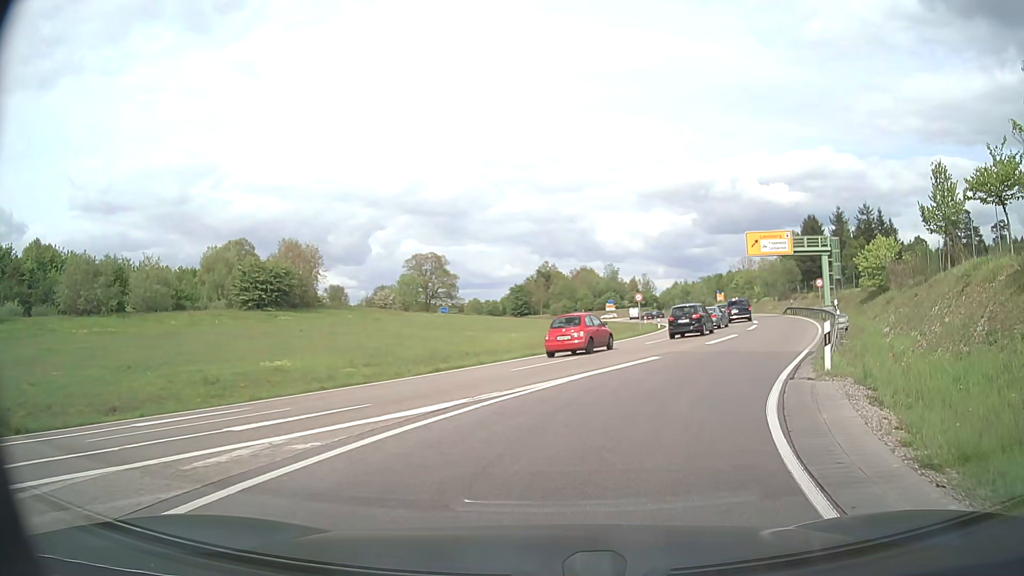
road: primary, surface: asphalt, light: Day
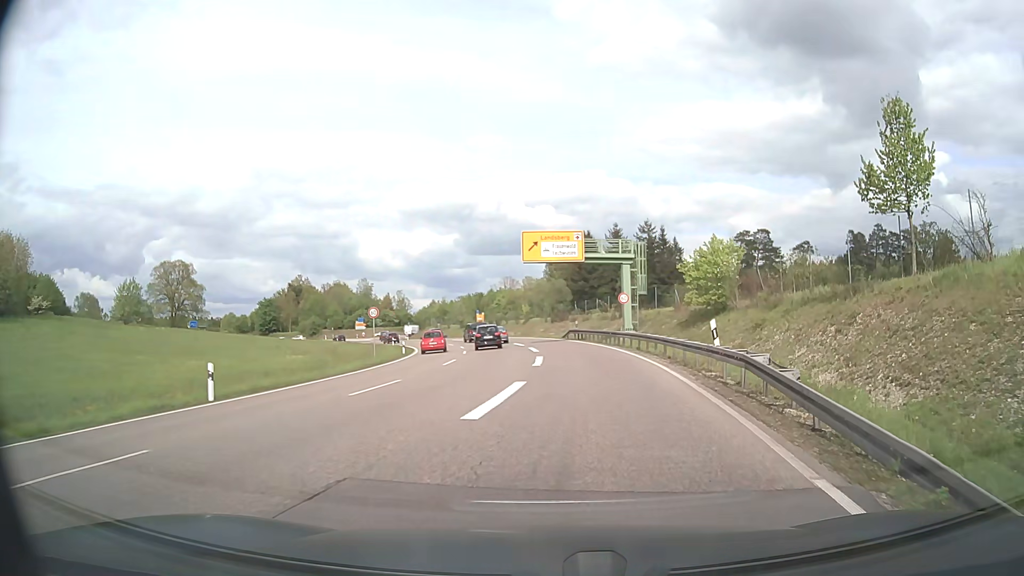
(+2.6, +13.9) m; +19°
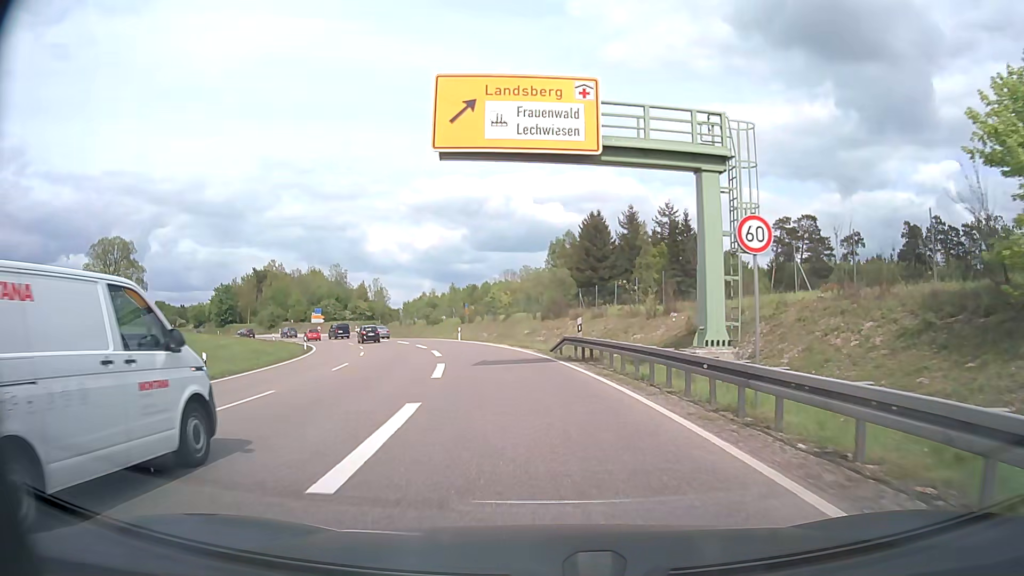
(+1.7, +28.6) m; 0°
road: trunk
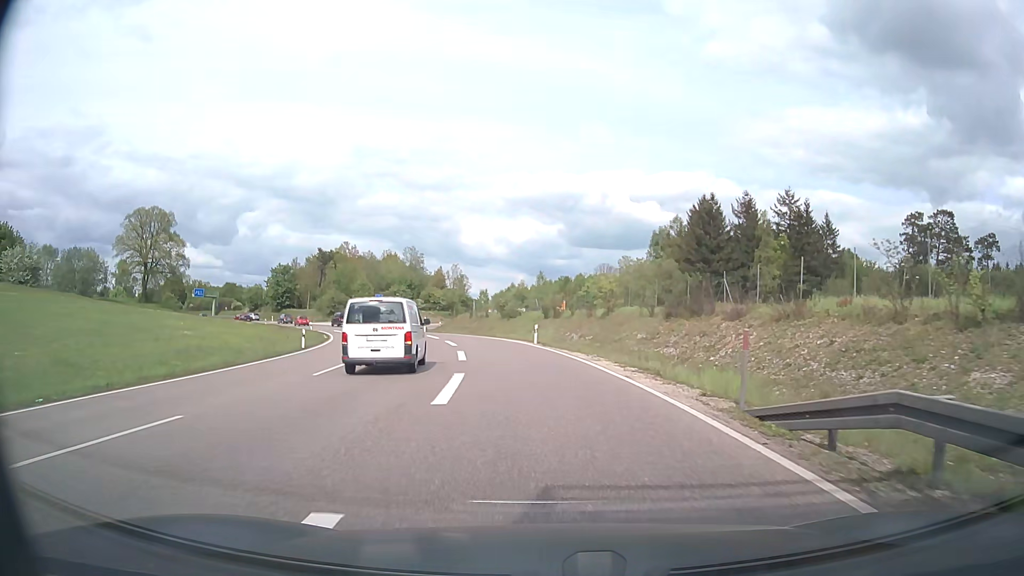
(-1.3, +18.7) m; -8°
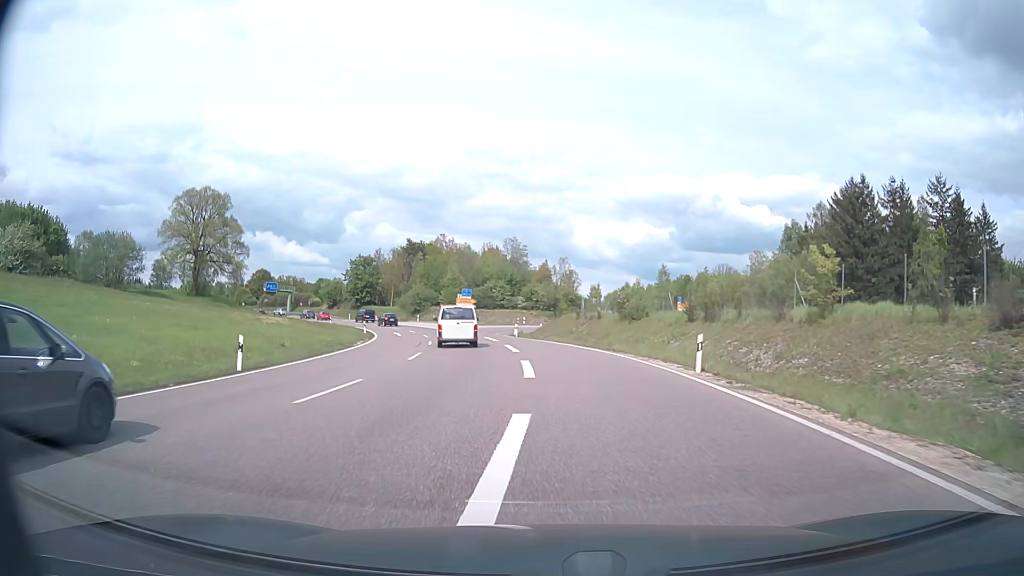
(-1.4, +19.0) m; -9°
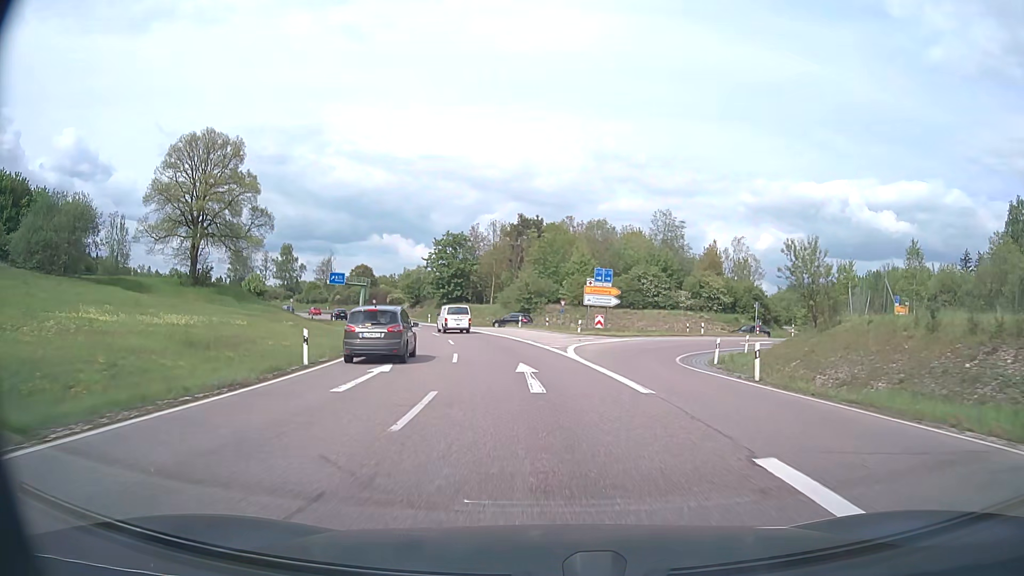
(-4.5, +39.5) m; -11°
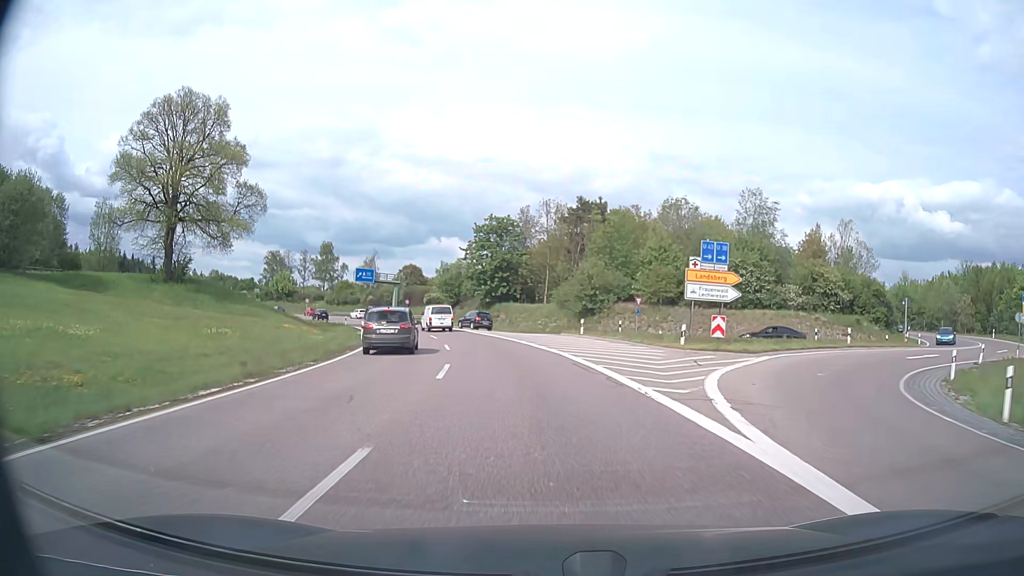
(-0.7, +17.5) m; -5°
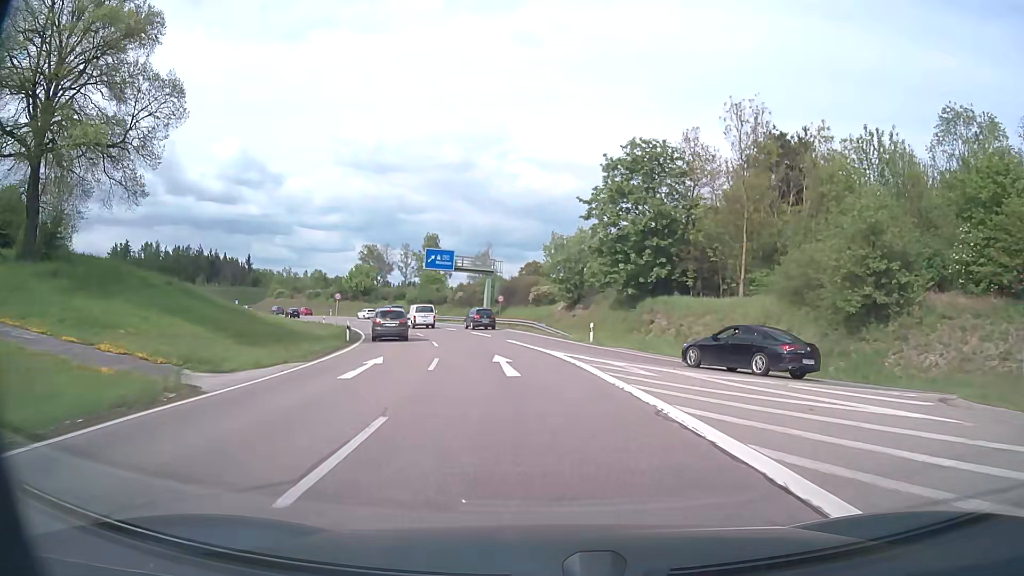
(-3.1, +34.0) m; -11°
(0, +10) (-1, +20) (-3, +30) (-5, +40) (-7, +49) (-11, +59) (-14, +68) (-19, +77) (-23, +86) (-27, +95) m
